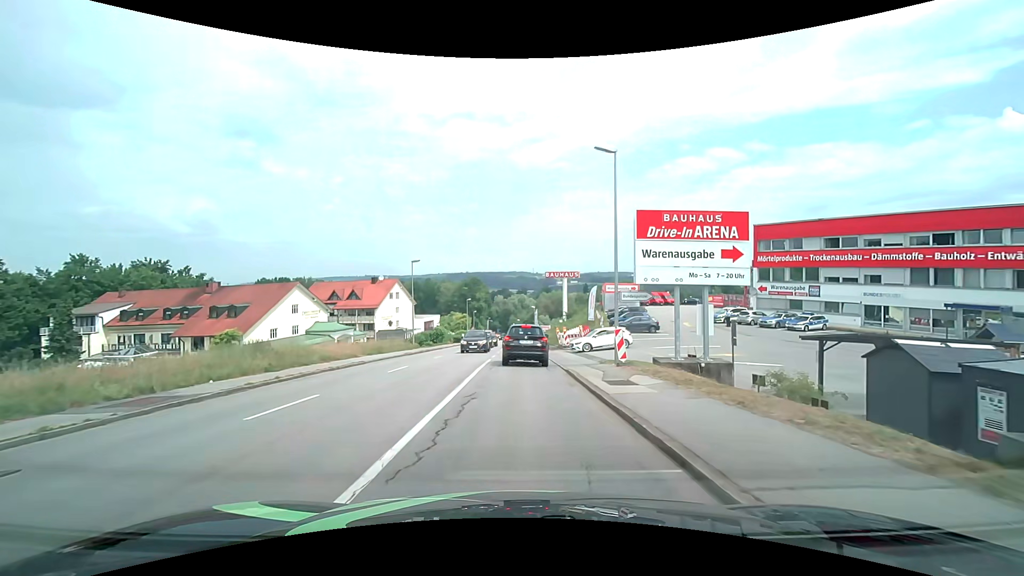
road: tertiary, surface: asphalt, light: Day
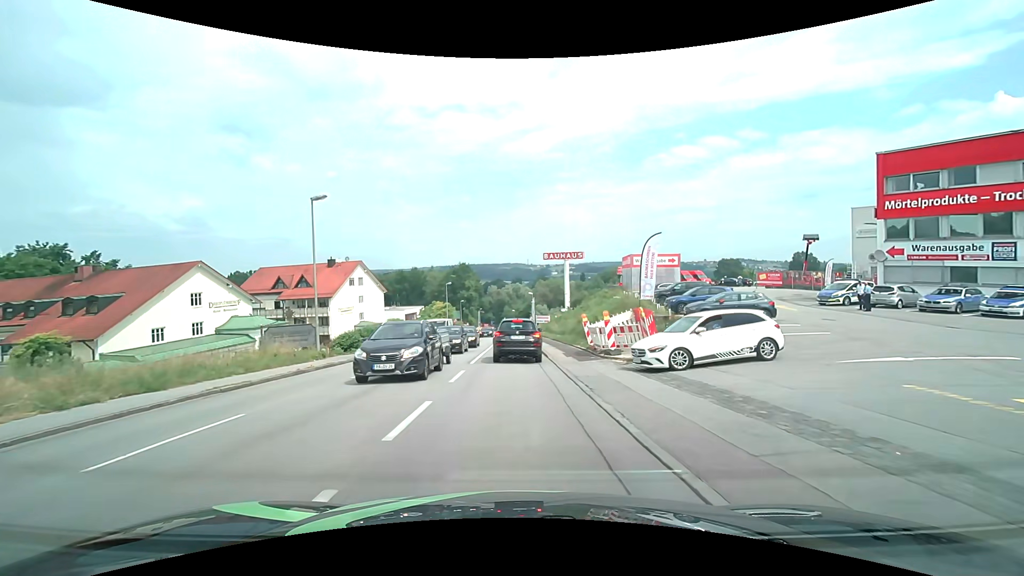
(+0.3, +20.8) m; +1°
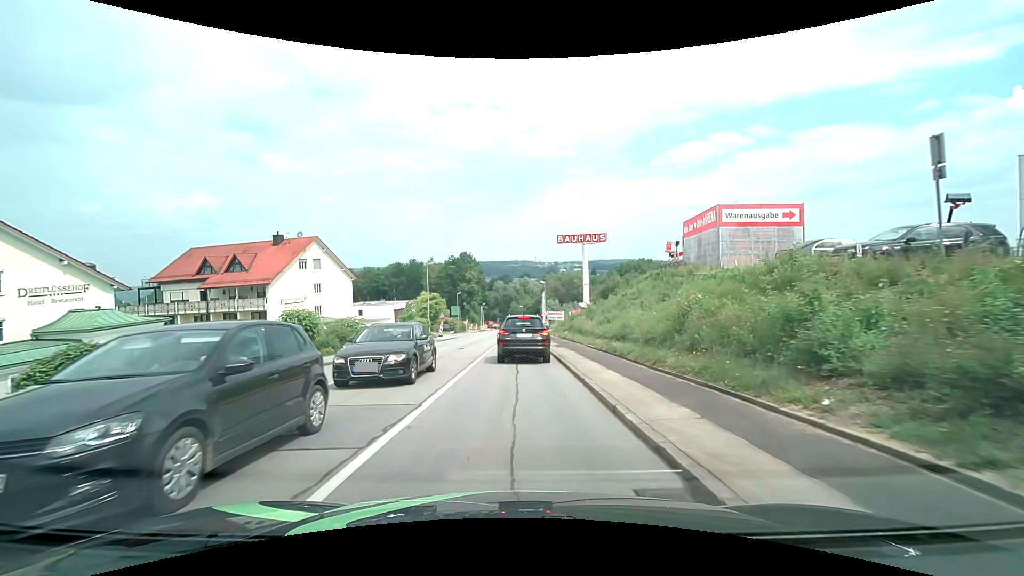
(-0.1, +21.2) m; -1°
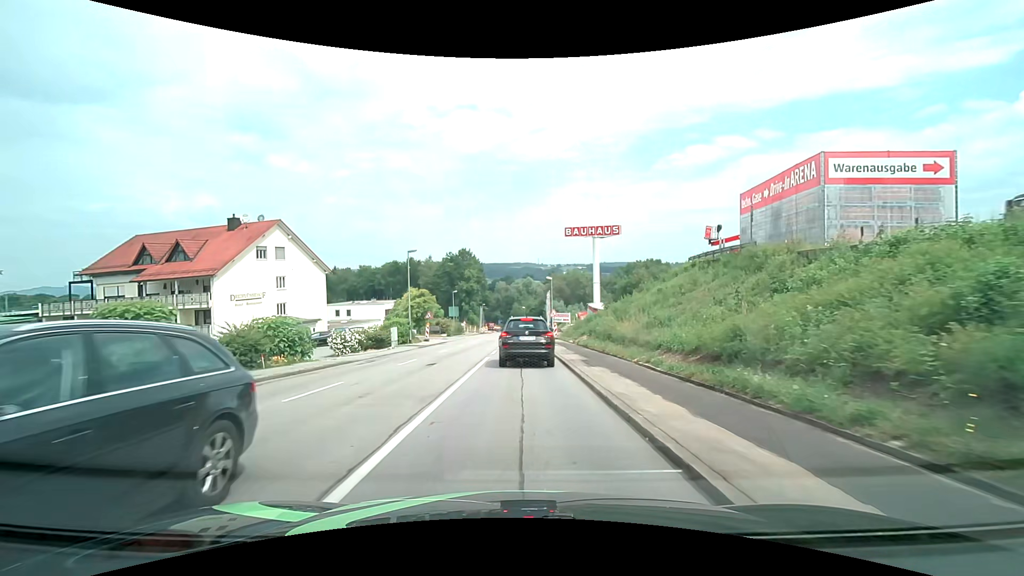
(+0.1, +10.5) m; +1°
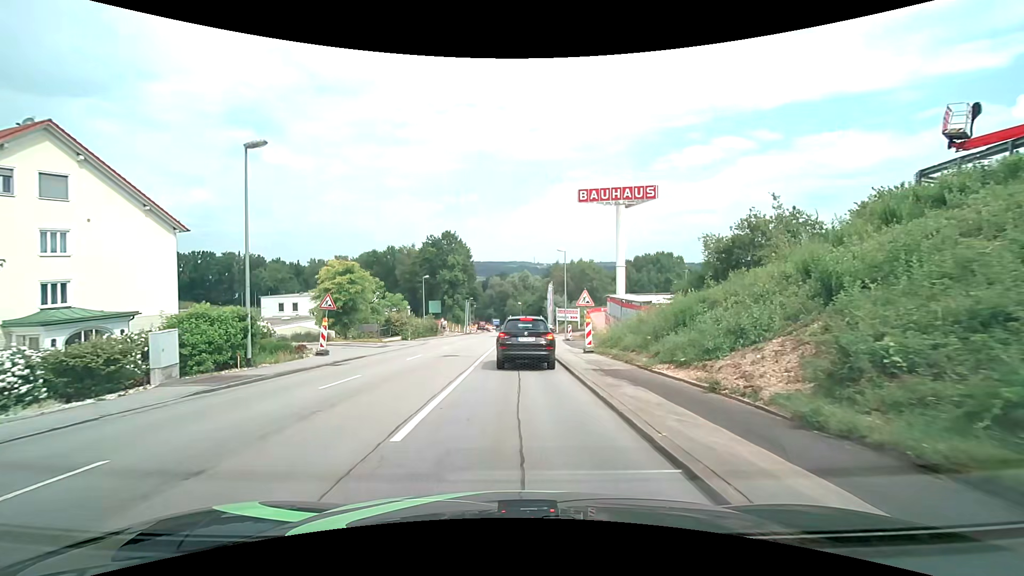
(0.0, +25.0) m; 0°
